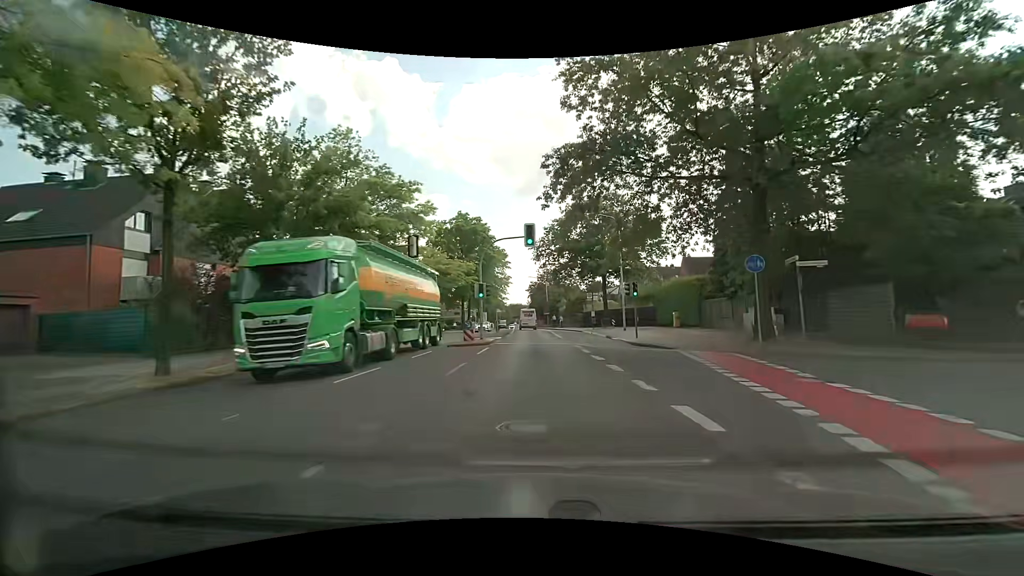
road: secondary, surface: asphalt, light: Day
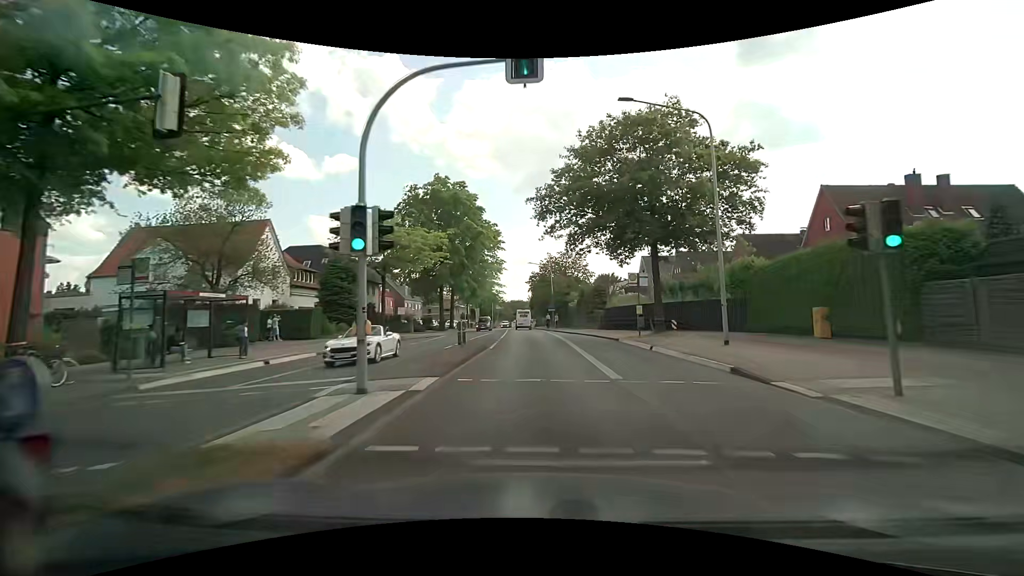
(0.0, +20.3) m; 0°
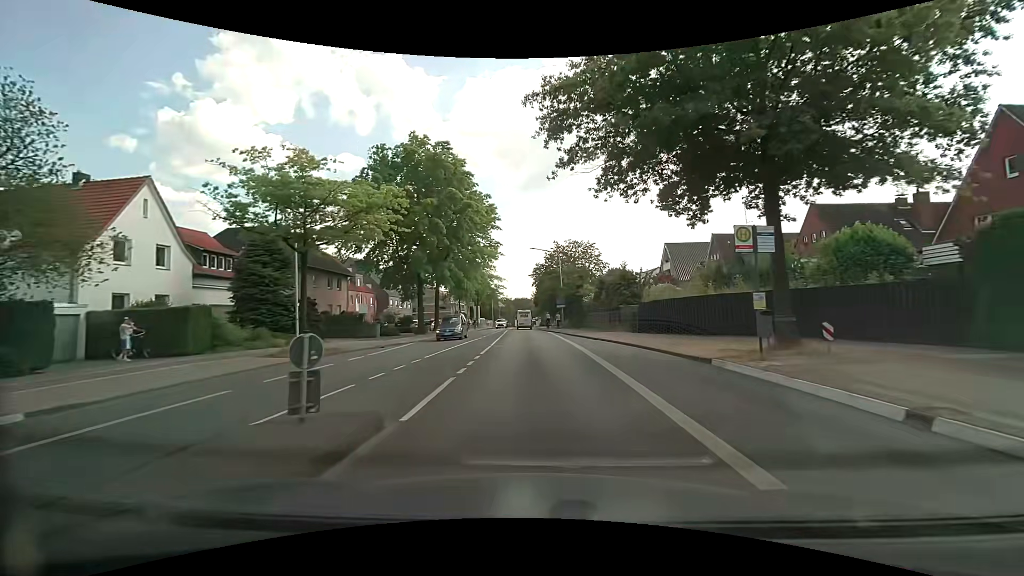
(0.0, +13.9) m; 0°
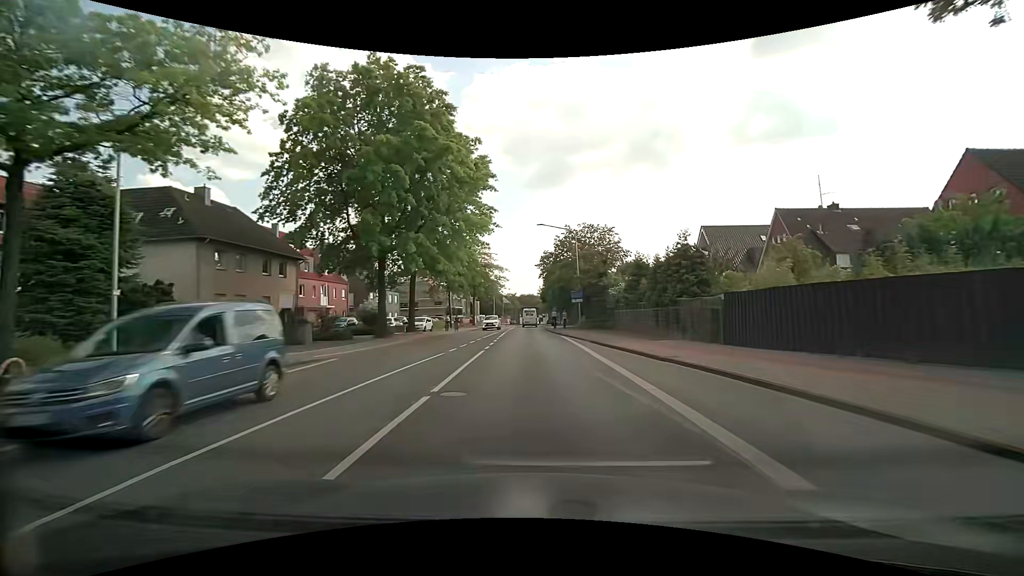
(-0.2, +14.2) m; -1°
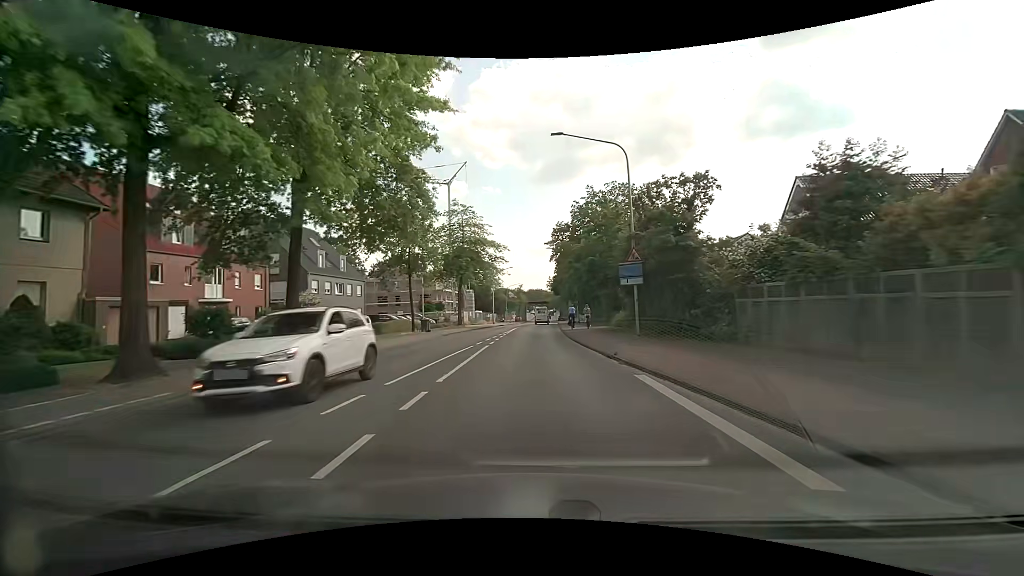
(-0.2, +22.1) m; -1°
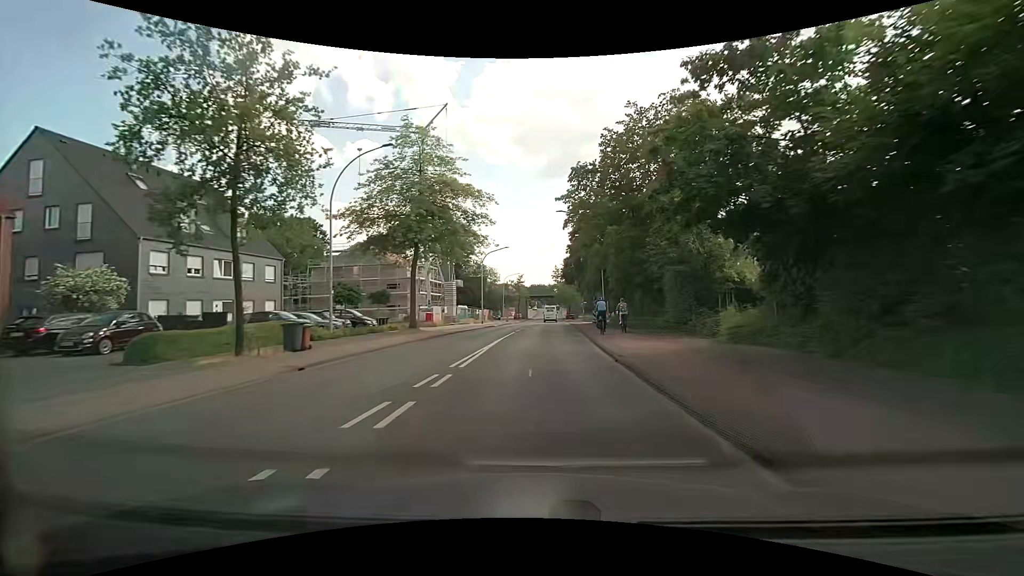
(-0.2, +22.5) m; 0°
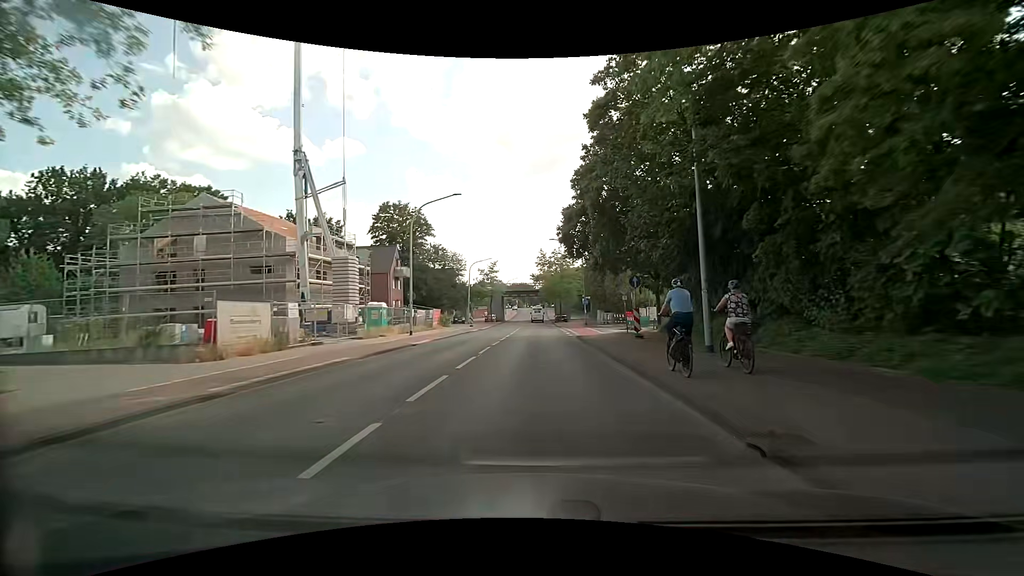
(+0.3, +29.1) m; +2°
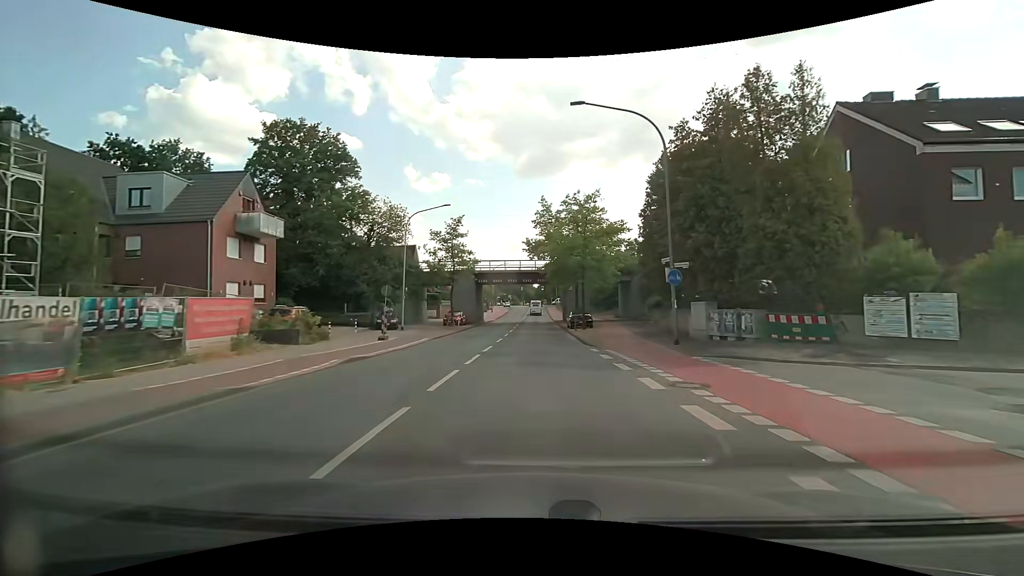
(-0.1, +35.7) m; -1°
(0, +10) (0, +20) (0, +30) (0, +40) (+1, +50) (+1, +60) (+1, +70) (+1, +80) (+1, +90) (+1, +100) m
